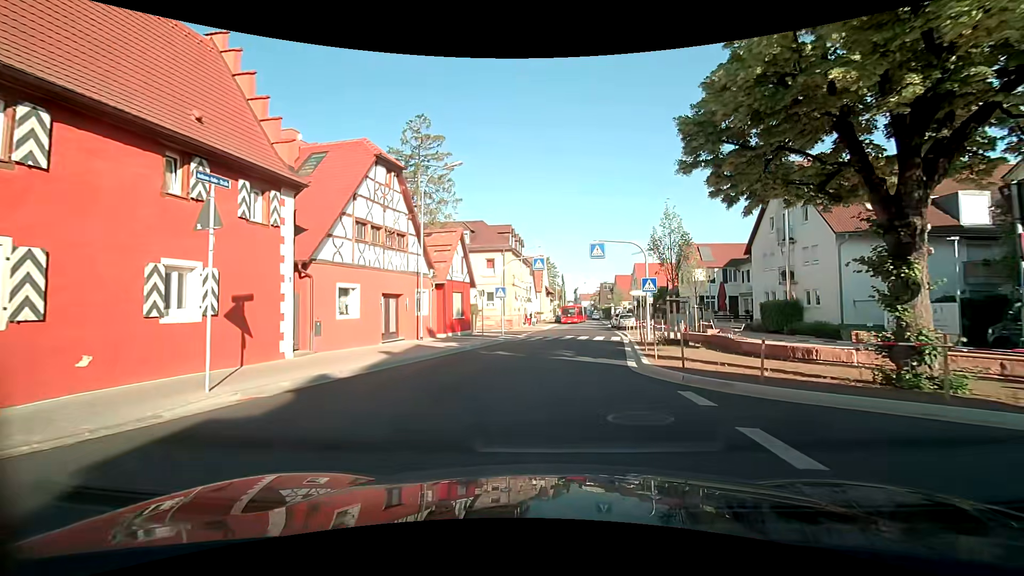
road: unclassified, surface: asphalt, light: Day
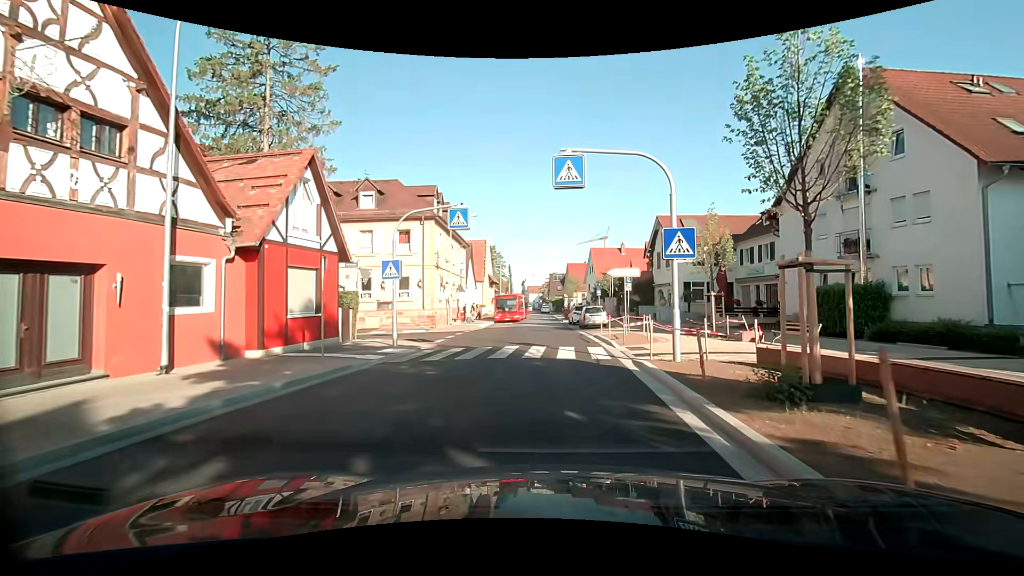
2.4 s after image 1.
(+1.1, +14.3) m; +8°
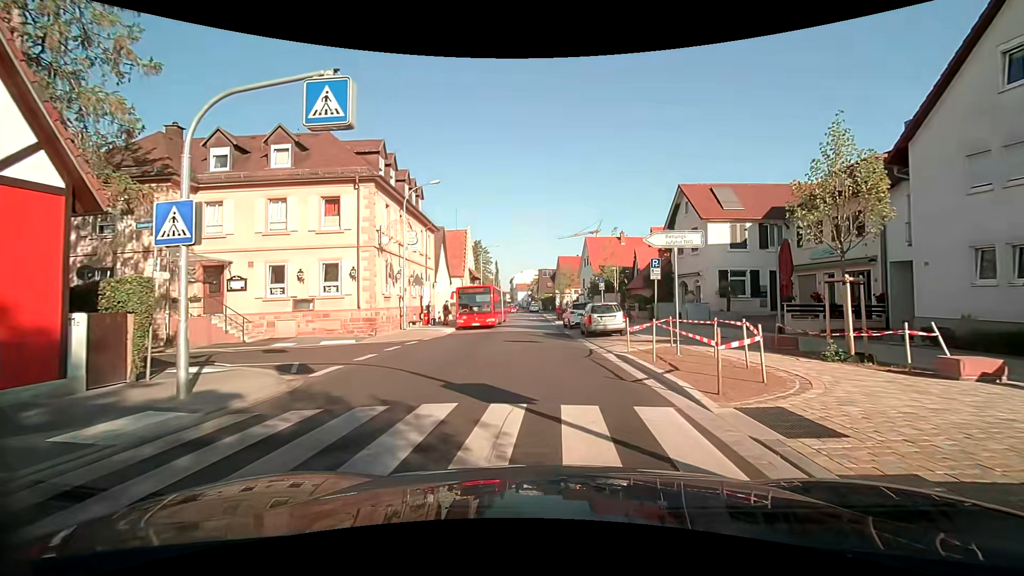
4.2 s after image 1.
(0.0, +10.7) m; 0°
